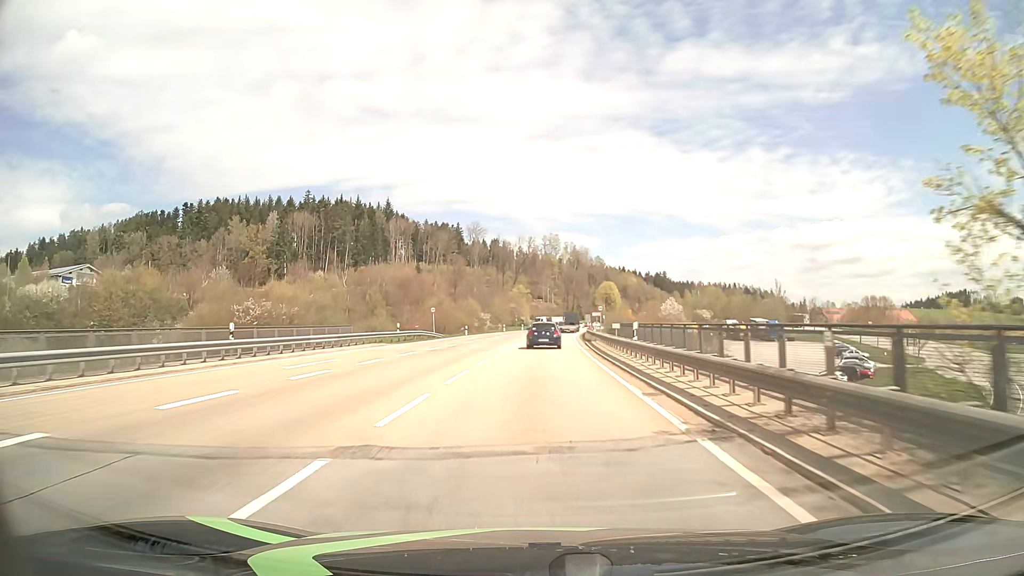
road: primary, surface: asphalt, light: Day
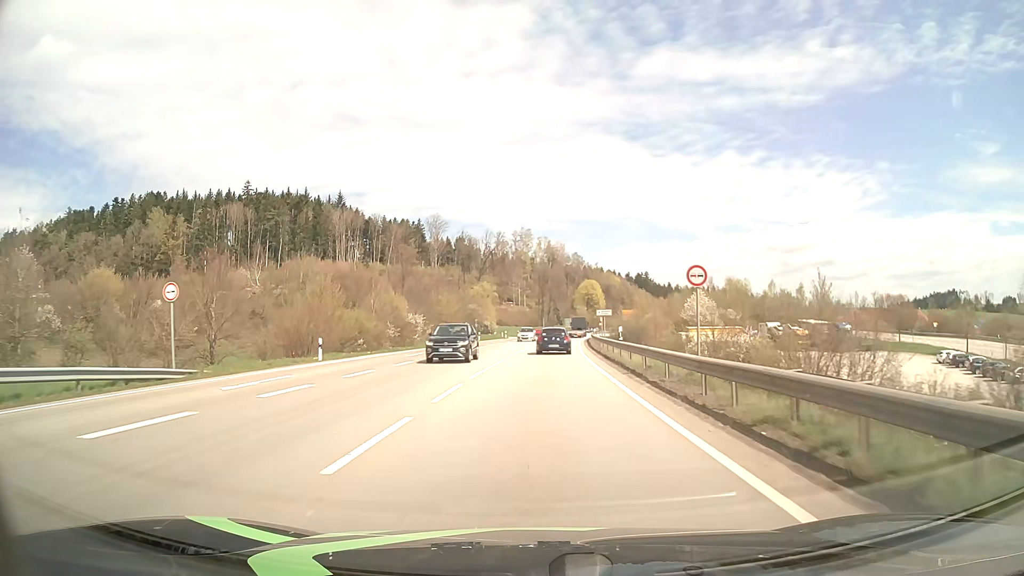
(+0.9, +44.4) m; +2°
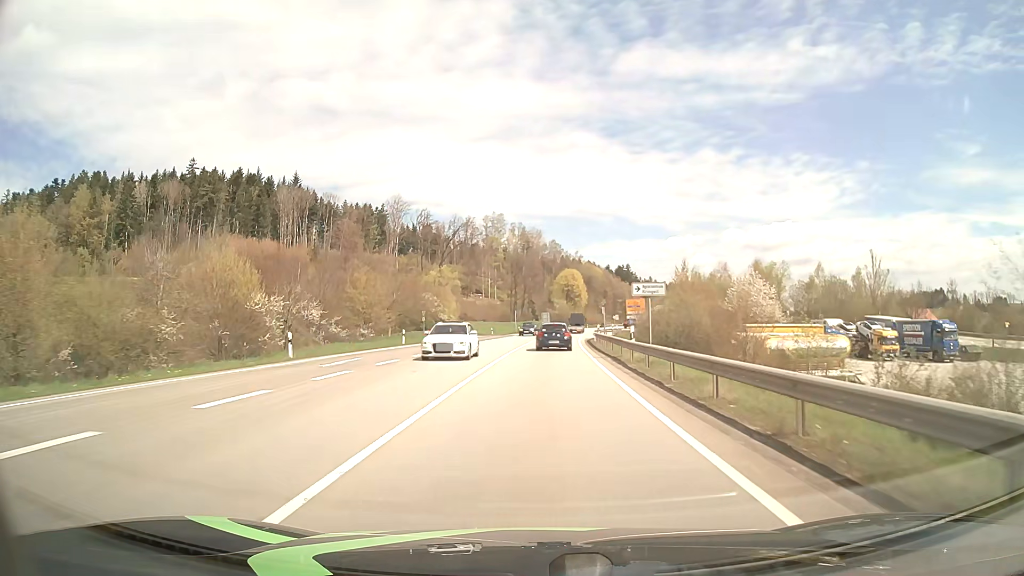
(+0.6, +32.9) m; +2°
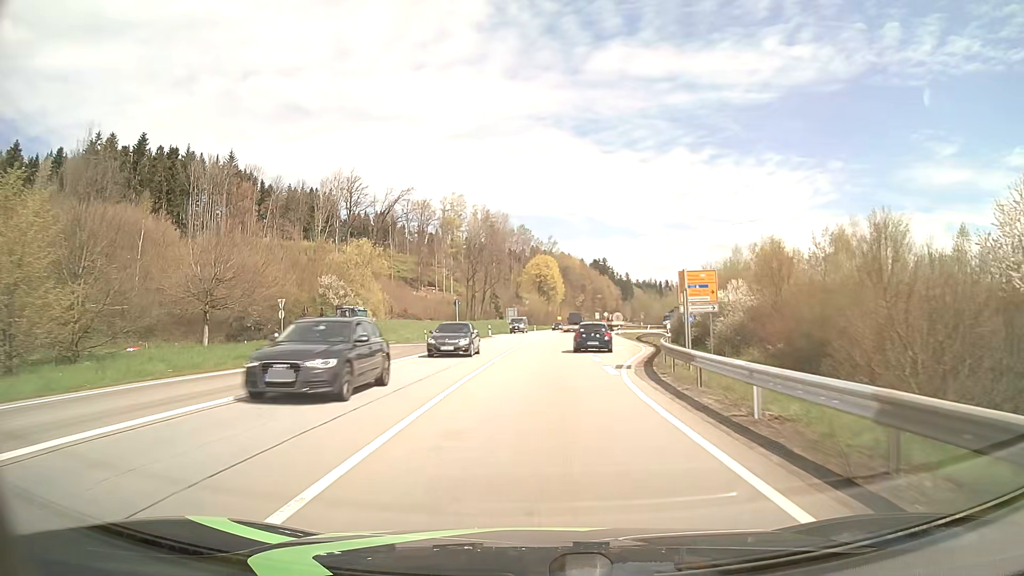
(+1.0, +42.6) m; +3°
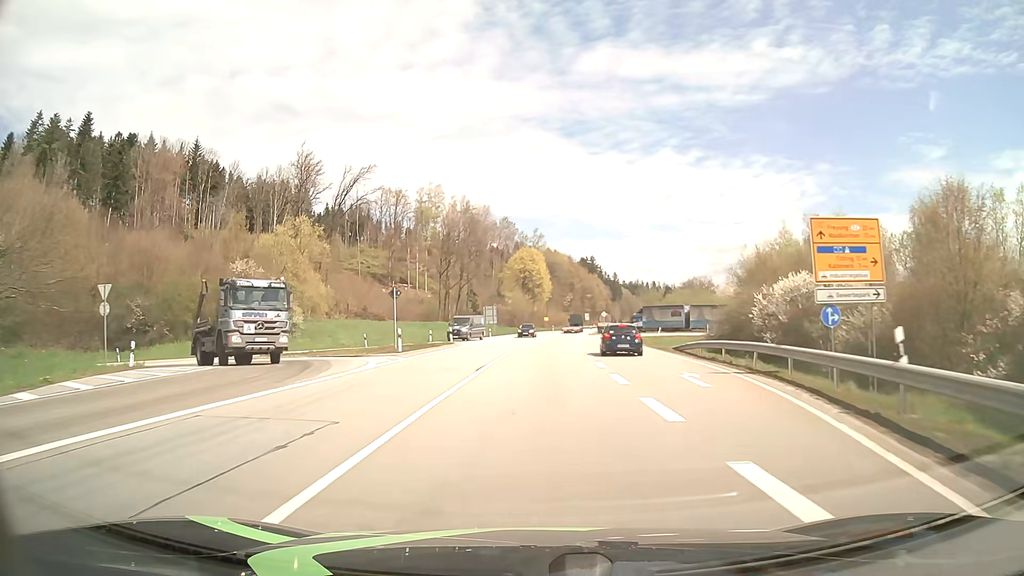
(+0.2, +20.5) m; +1°
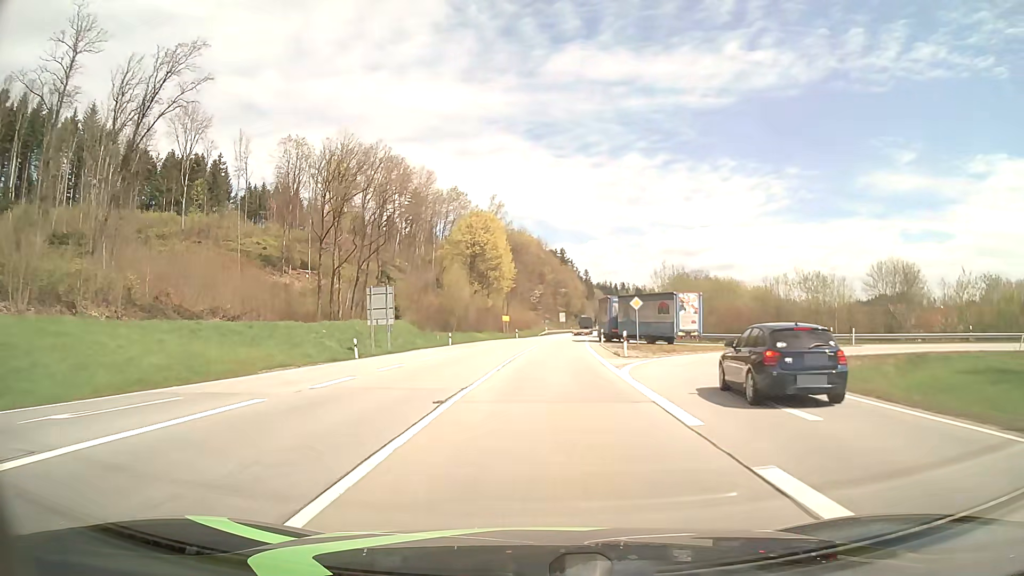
(+1.3, +55.1) m; +3°
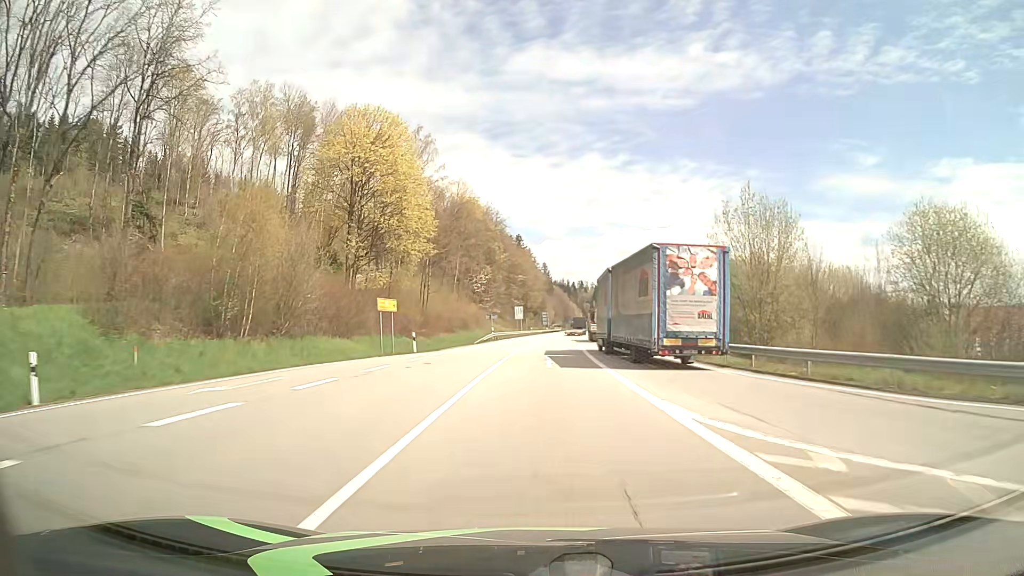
(+1.6, +49.2) m; +4°
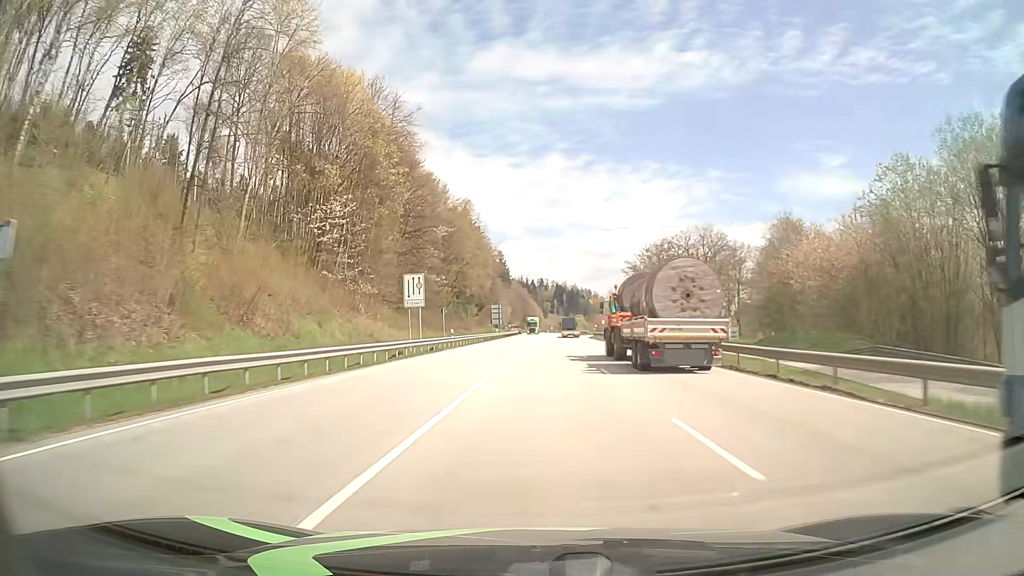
(+2.3, +67.6) m; +3°
